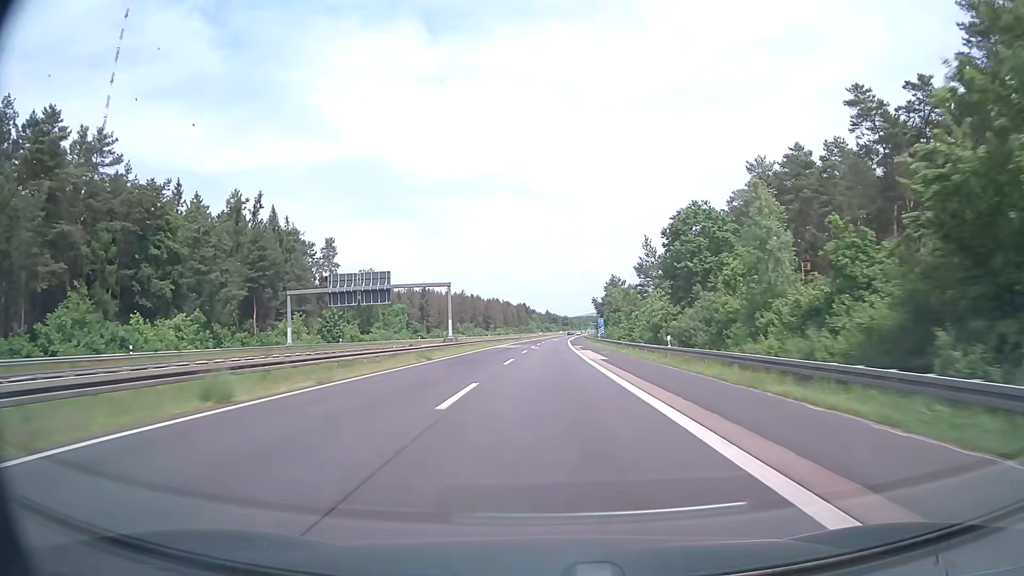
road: motorway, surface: asphalt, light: Day
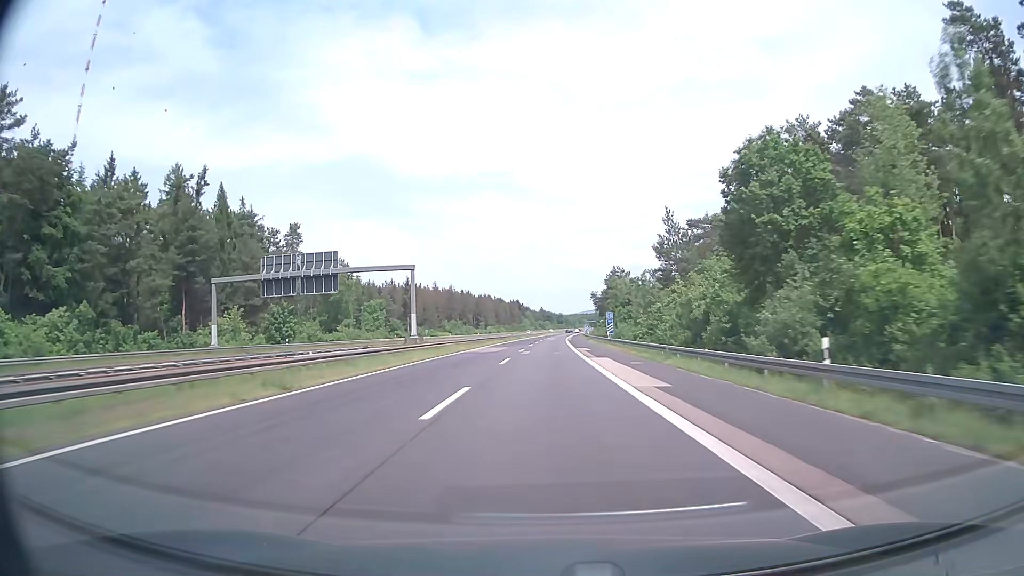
(+0.1, +19.0) m; 0°
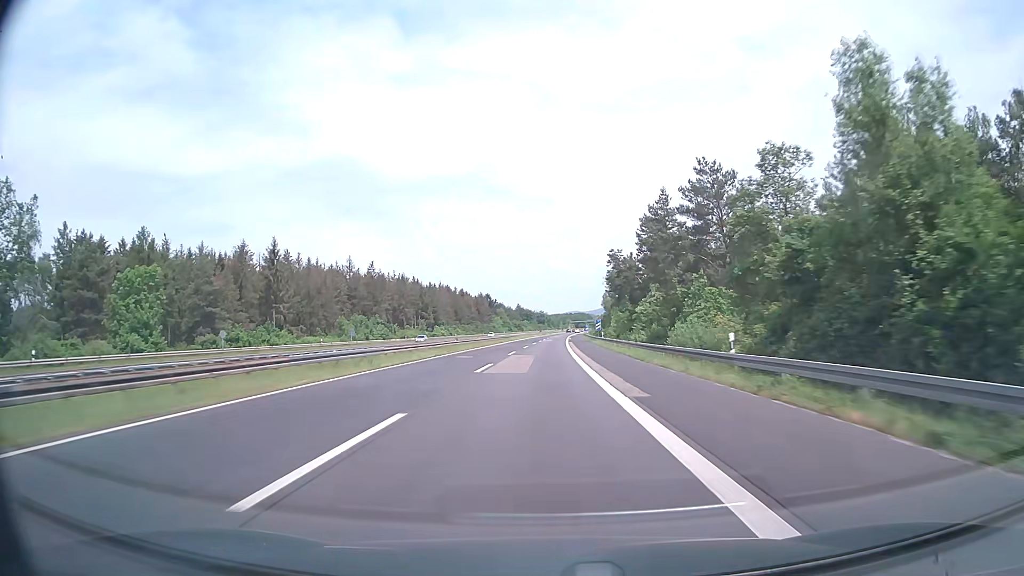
(+1.8, +95.0) m; +2°
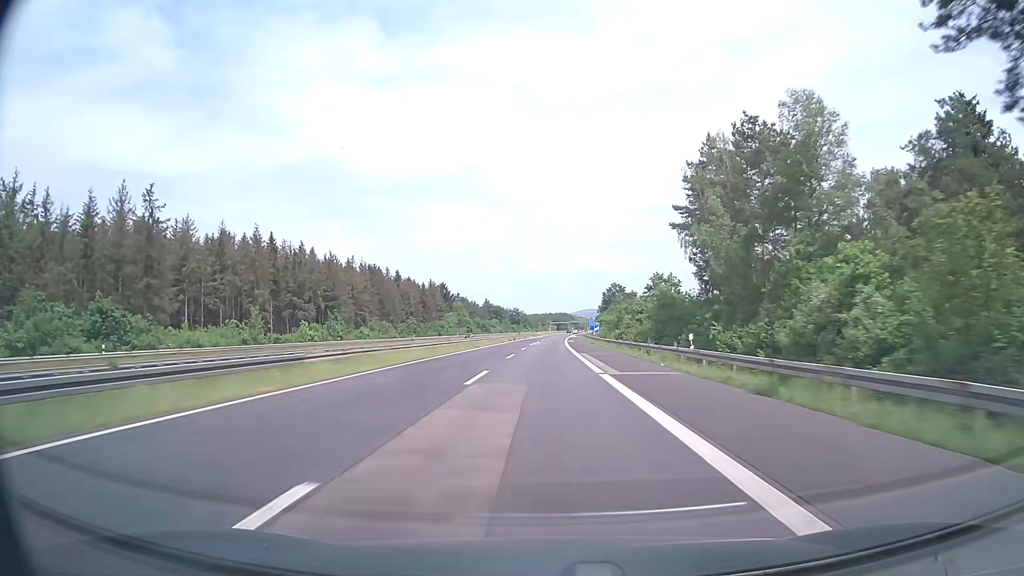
(+1.4, +95.0) m; +2°
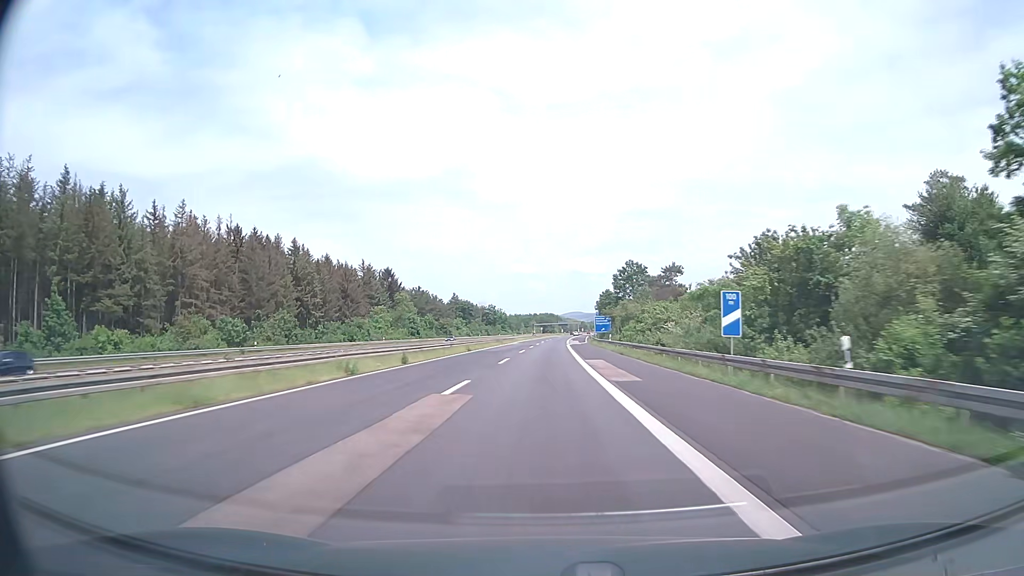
(+1.1, +76.0) m; +1°
(0, +10) (0, +20) (0, +30) (0, +40) (0, +50) (+1, +60) (+1, +70) (+1, +80) (+1, +90) (+2, +100) m
